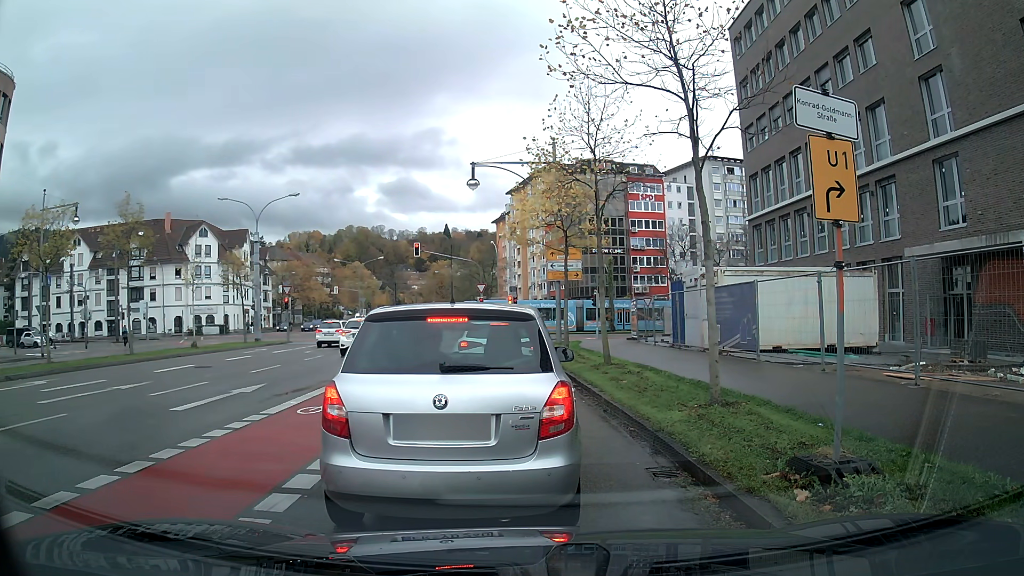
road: primary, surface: asphalt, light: Day
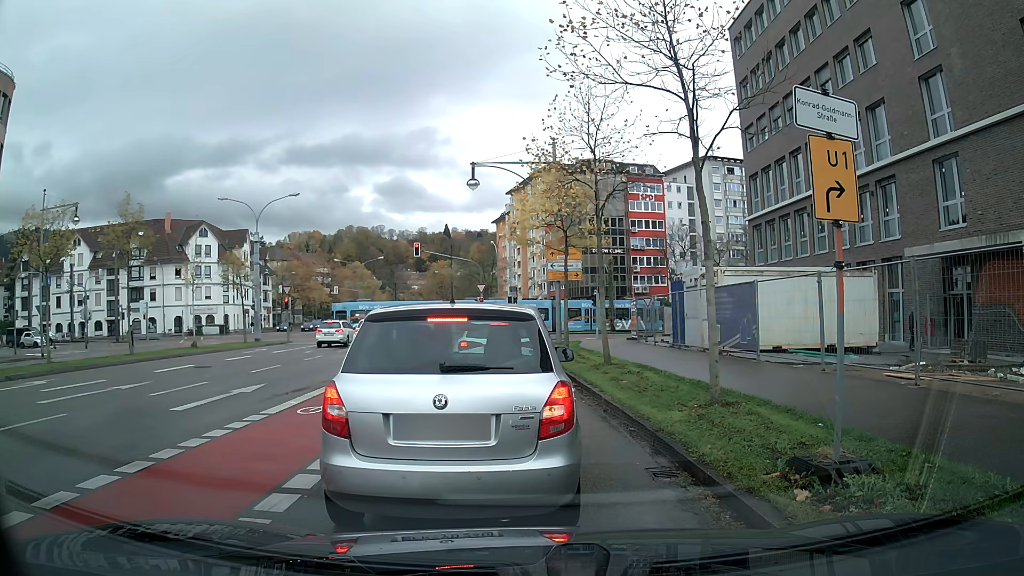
(0.0, 0.0) m; 0°
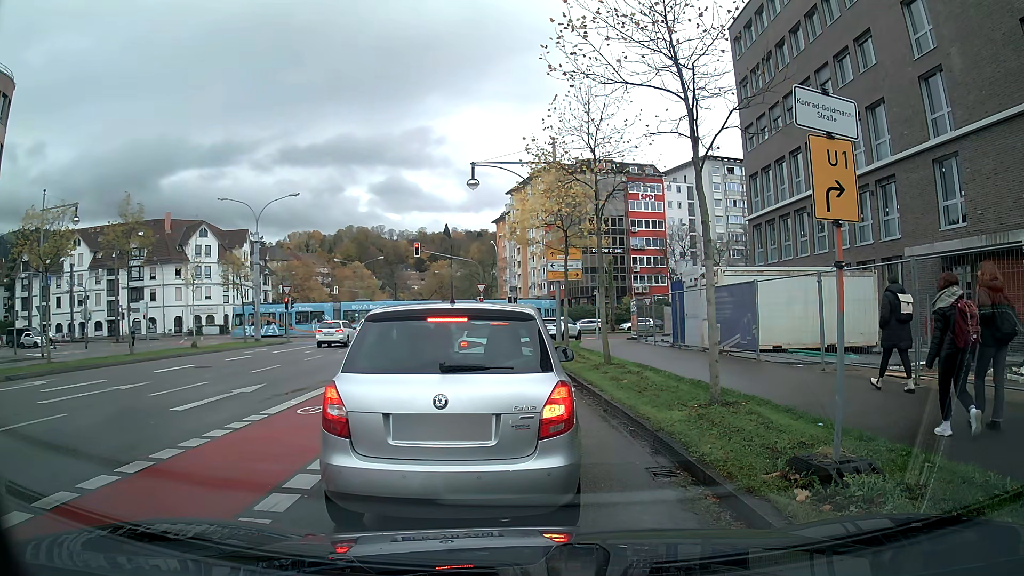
(0.0, 0.0) m; 0°
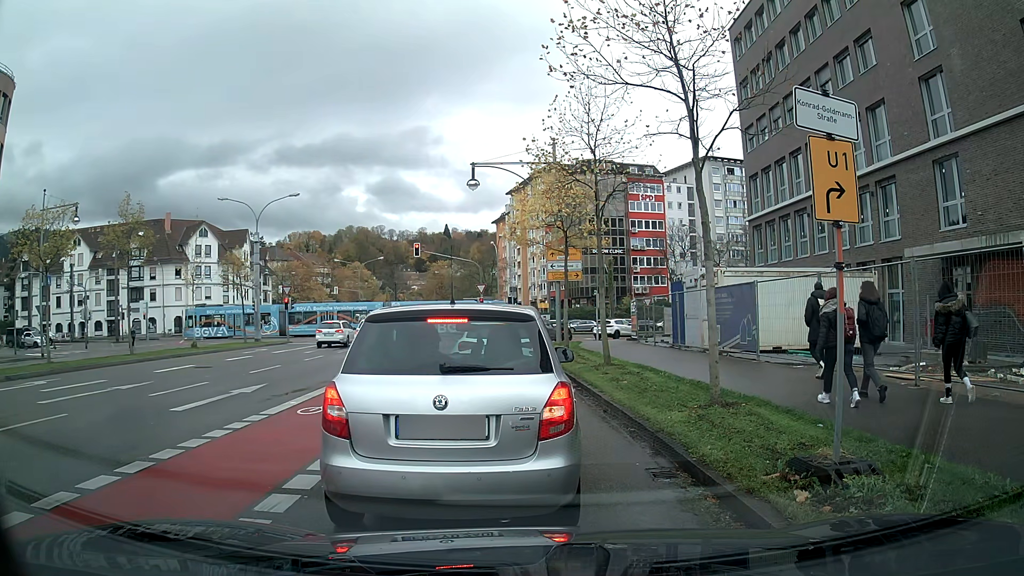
(0.0, 0.0) m; 0°
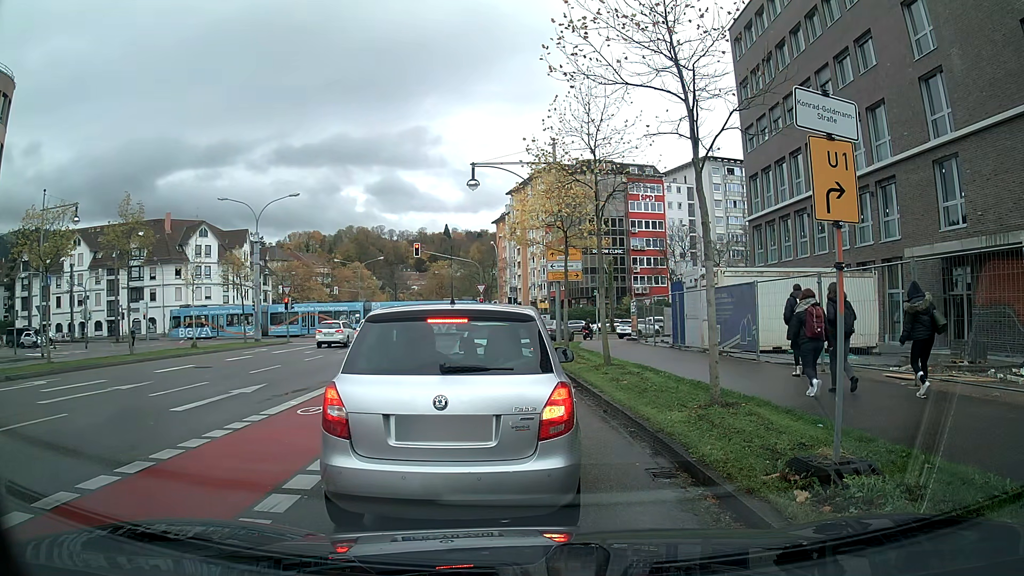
(0.0, 0.0) m; 0°
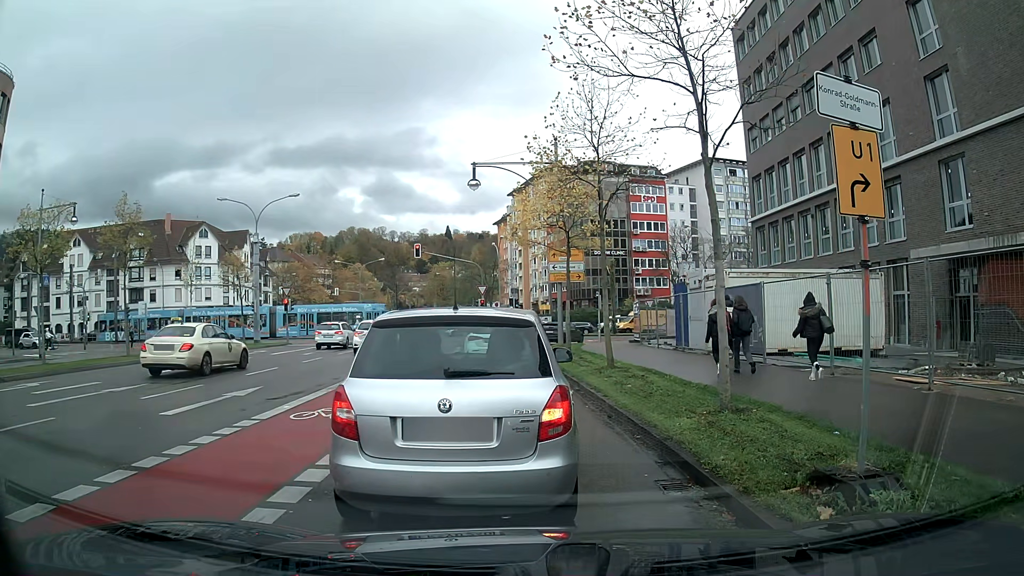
(0.0, +0.4) m; 0°
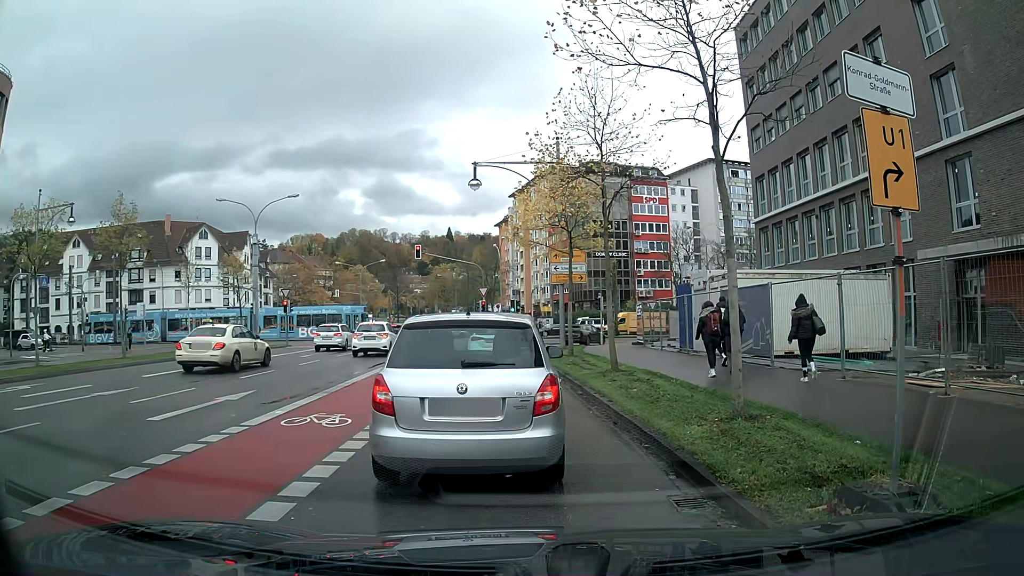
(0.0, +0.5) m; 0°
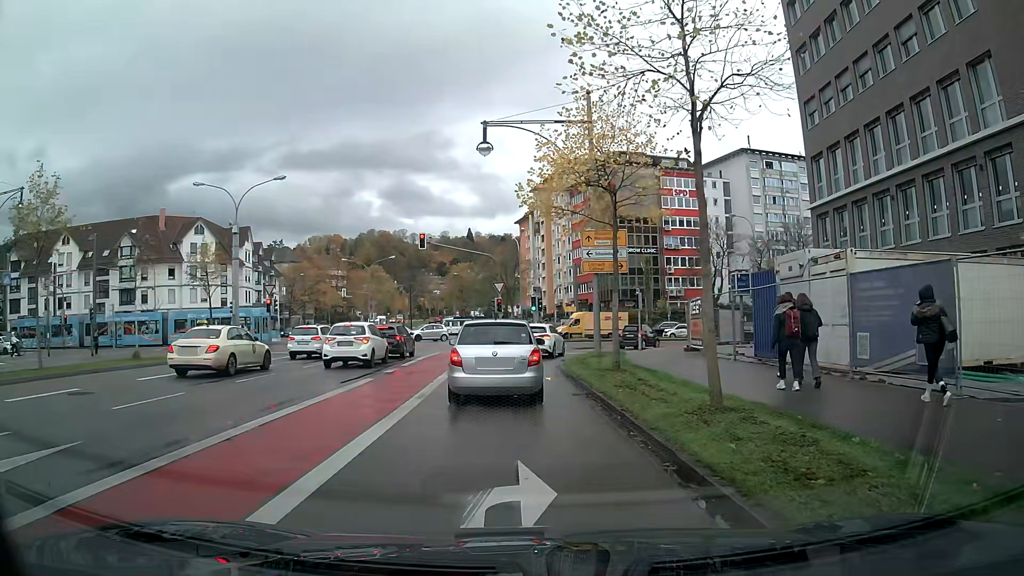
(-0.1, +7.4) m; -2°
